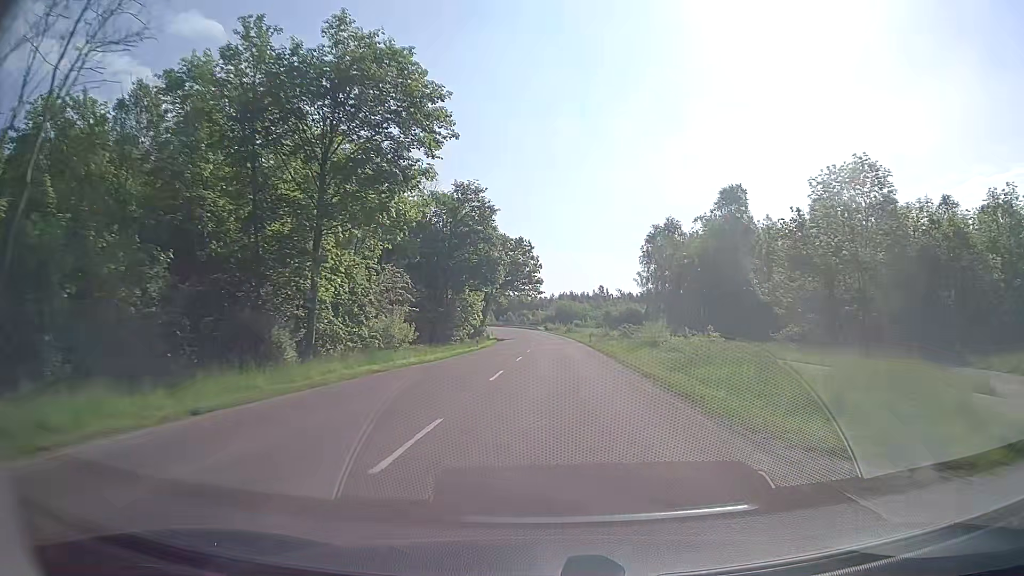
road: tertiary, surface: asphalt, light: Day
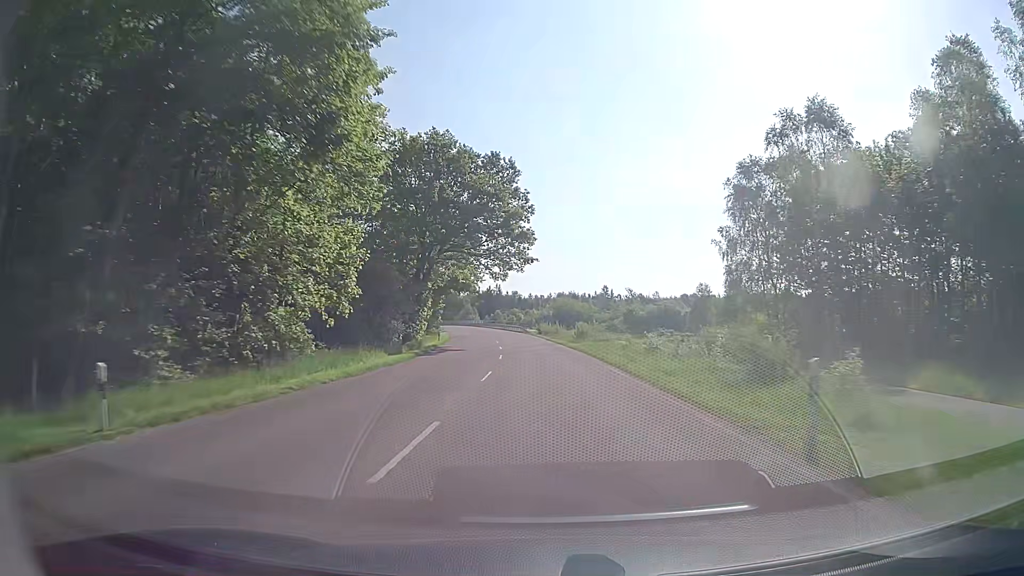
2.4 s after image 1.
(+0.7, +48.2) m; +1°
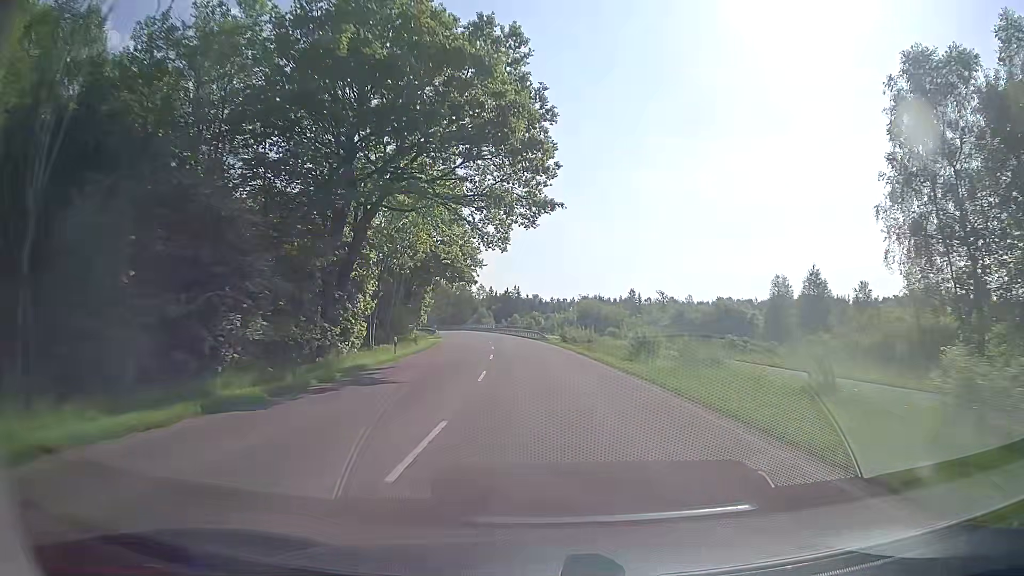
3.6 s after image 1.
(-0.3, +24.0) m; -2°
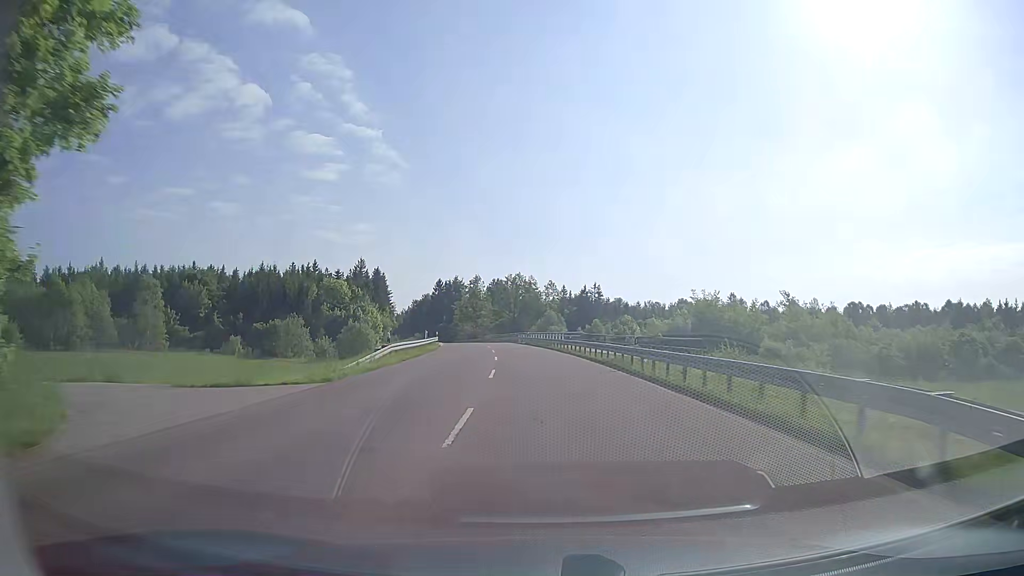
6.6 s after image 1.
(-3.1, +58.1) m; -6°
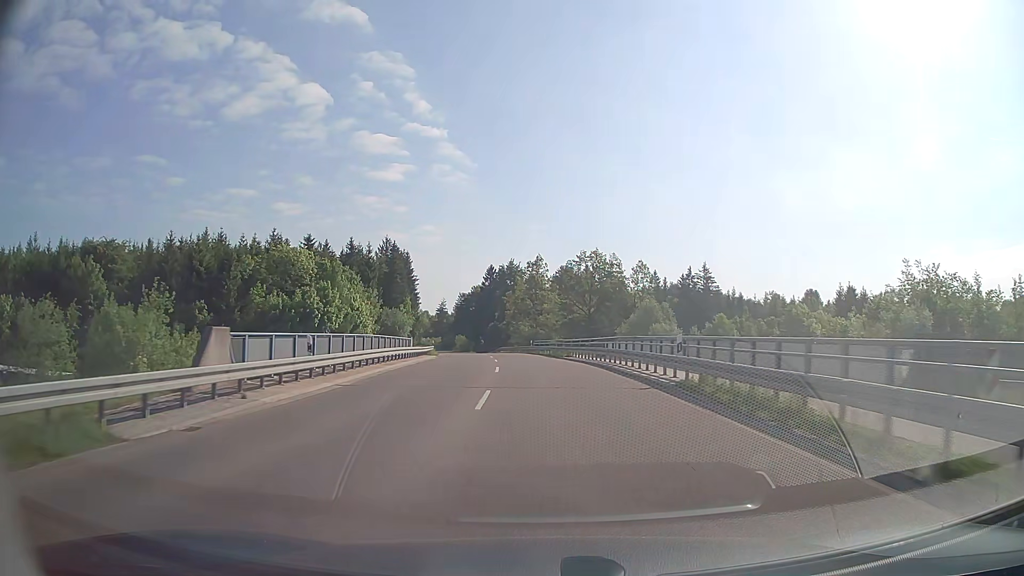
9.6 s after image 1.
(-3.4, +55.6) m; -6°
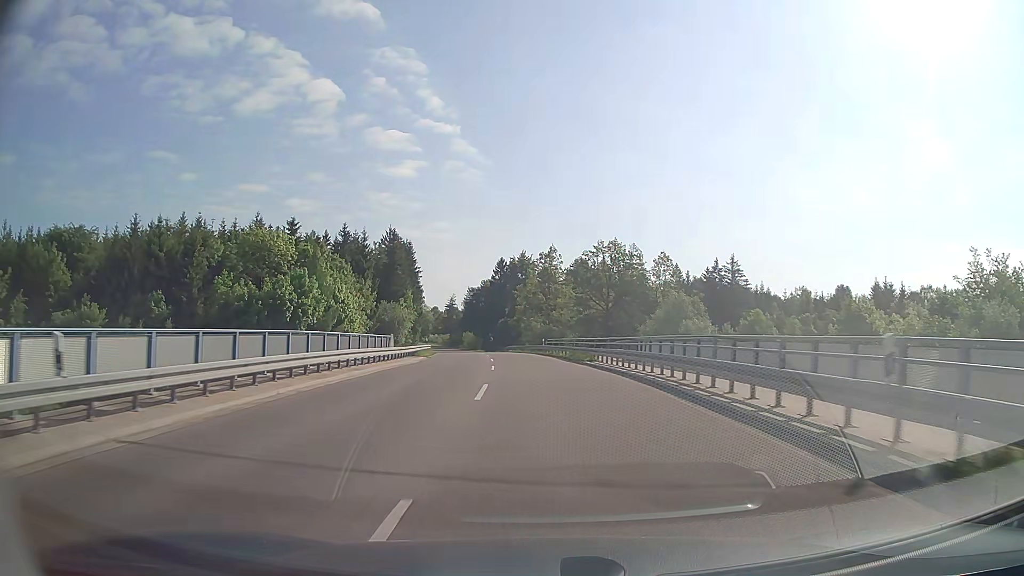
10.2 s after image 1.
(-0.1, +10.9) m; -1°
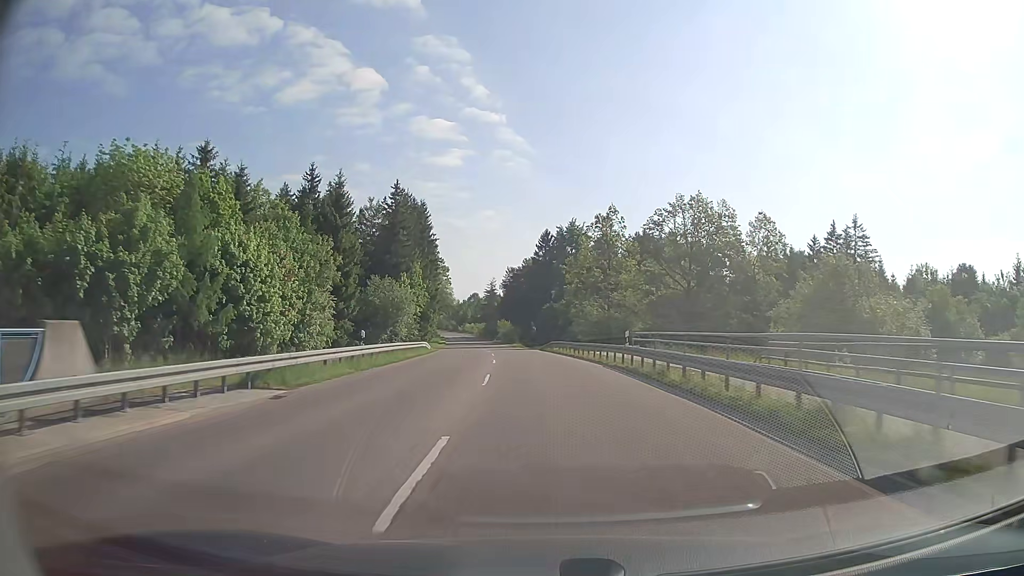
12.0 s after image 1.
(-1.3, +32.9) m; -4°
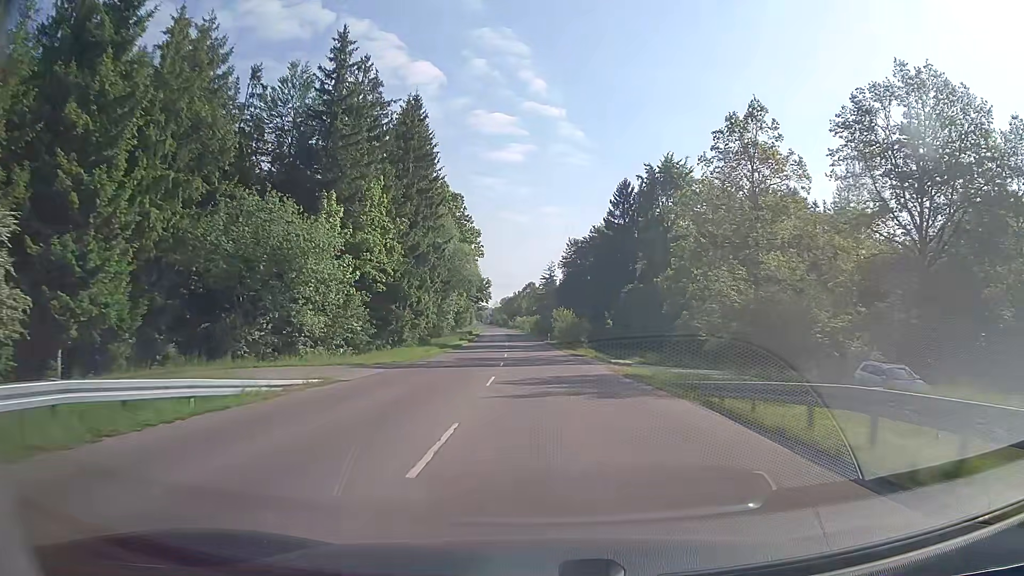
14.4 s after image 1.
(-2.1, +46.5) m; -5°
(0, +10) (0, +20) (-1, +30) (-1, +40) (-2, +50) (-2, +60) (-3, +70) (-3, +80) (-4, +90) (-4, +100) m
